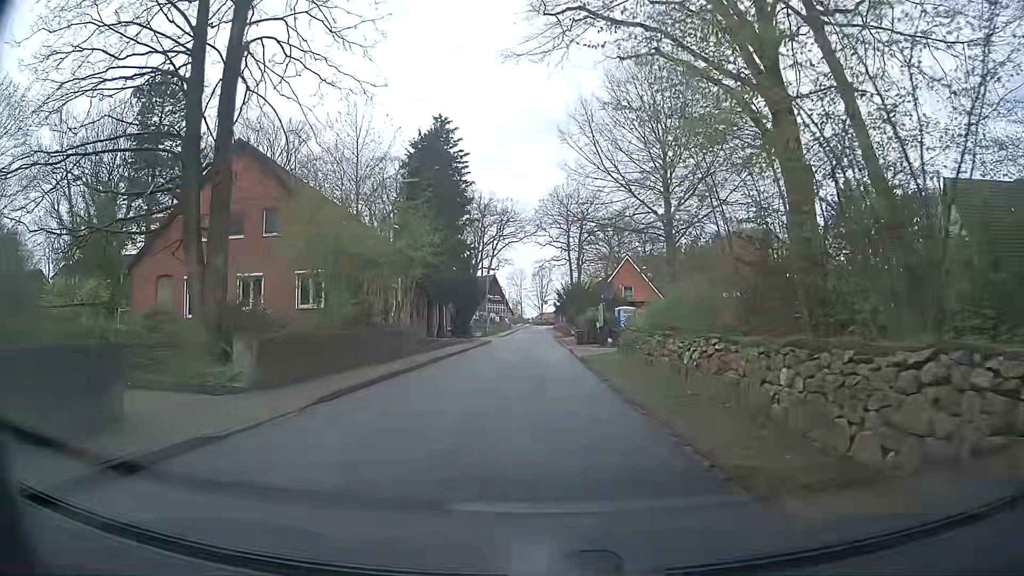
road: unclassified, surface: asphalt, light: Day
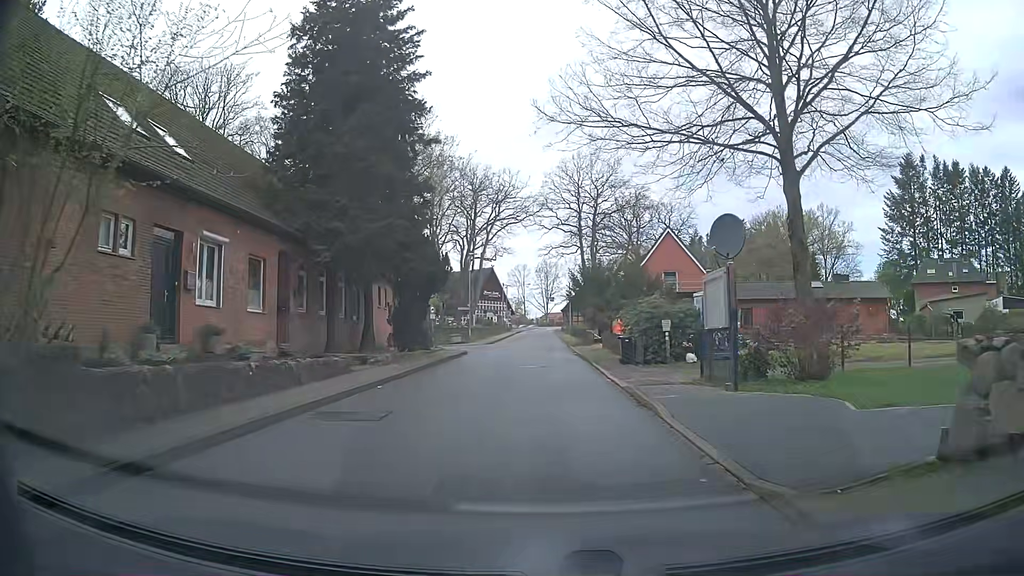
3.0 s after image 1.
(+1.0, +22.3) m; +1°
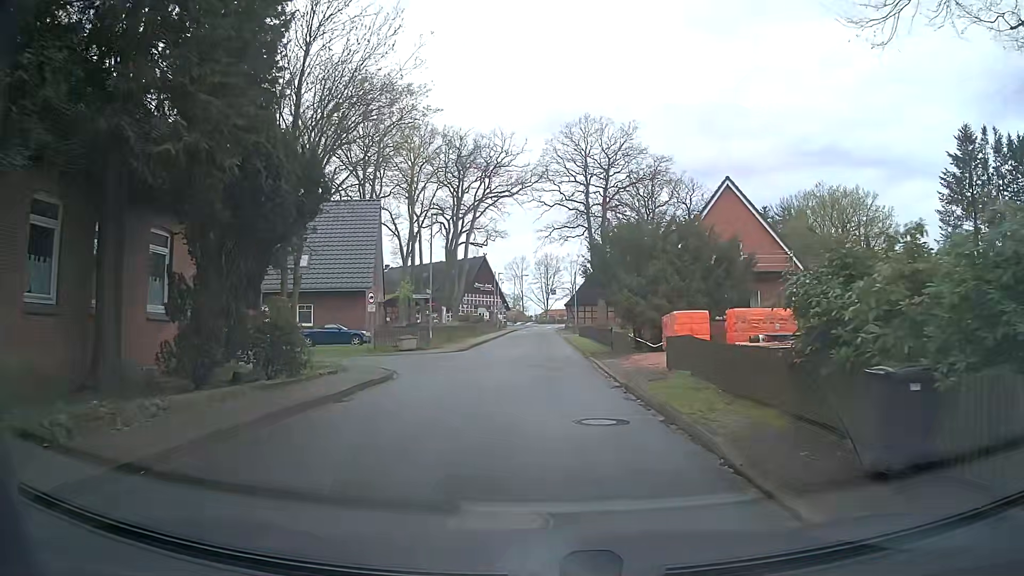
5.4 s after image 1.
(+0.4, +17.8) m; +1°
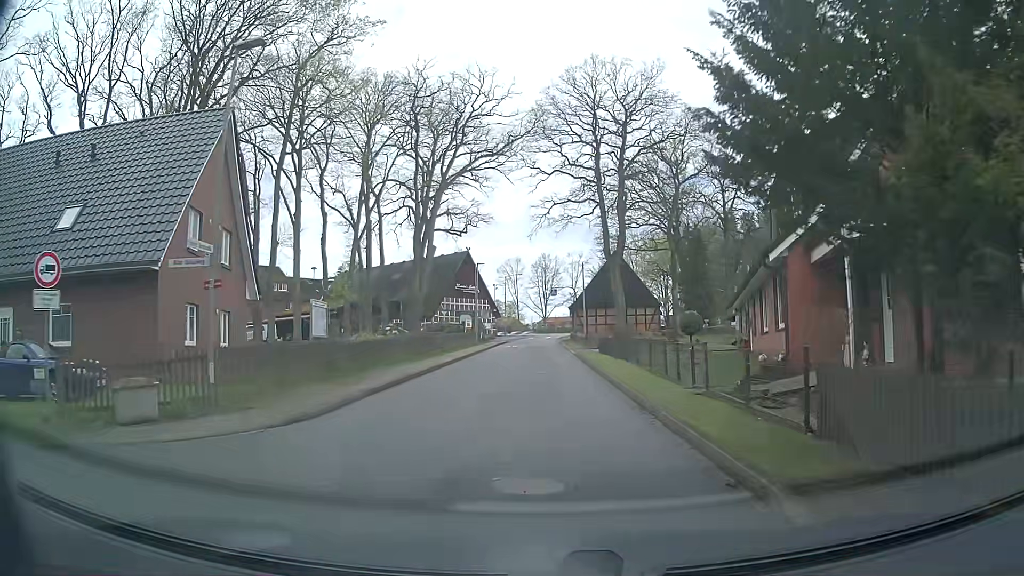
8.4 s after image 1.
(+0.3, +22.3) m; +1°
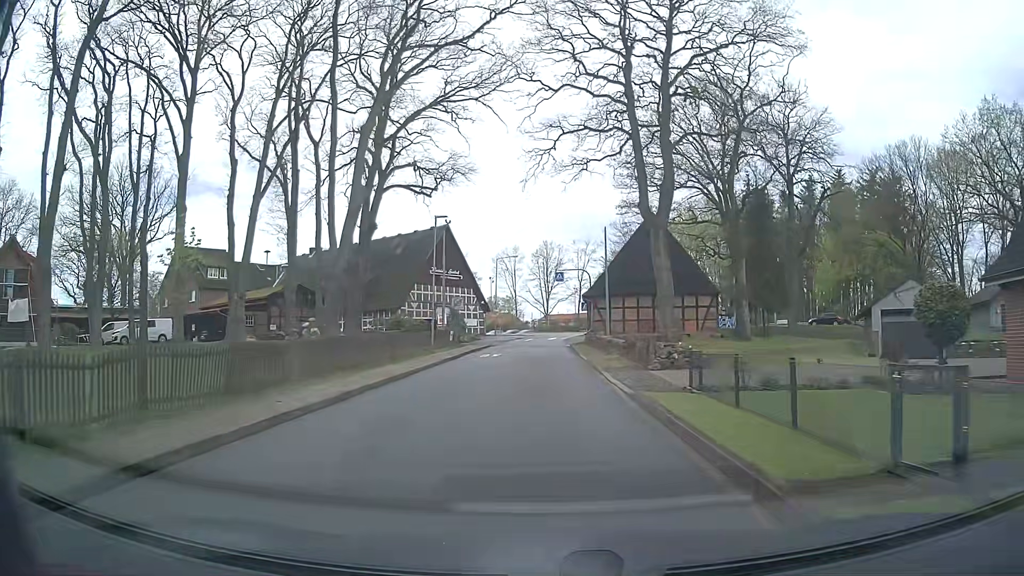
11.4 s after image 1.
(-0.1, +22.3) m; -1°
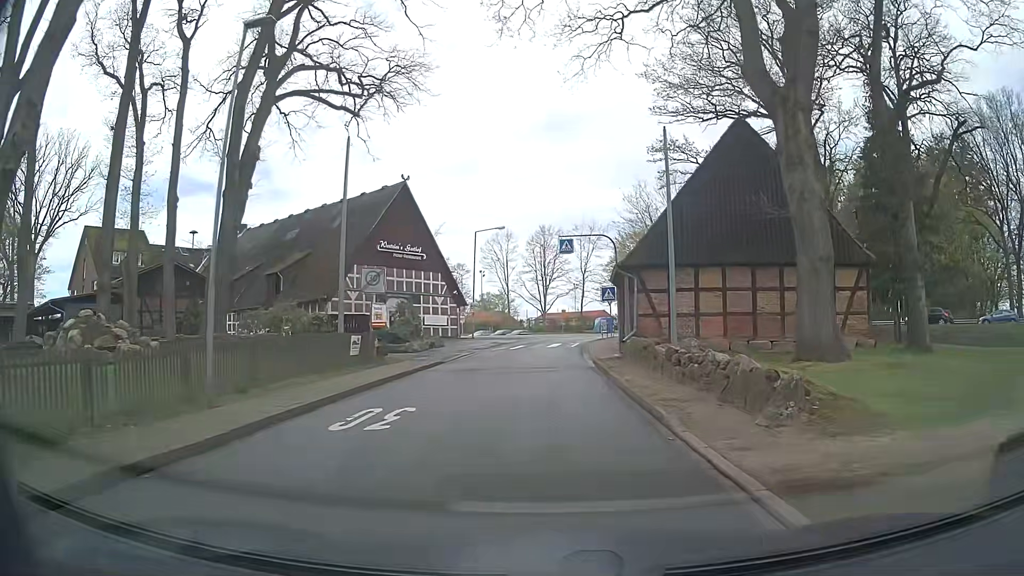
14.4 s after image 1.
(+0.1, +22.3) m; +1°
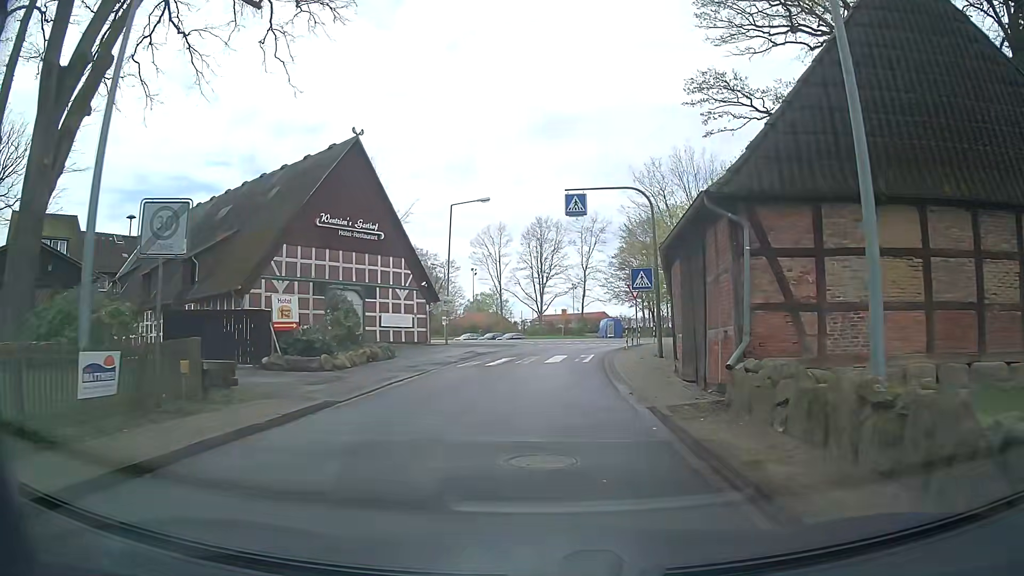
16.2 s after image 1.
(0.0, +13.4) m; -1°
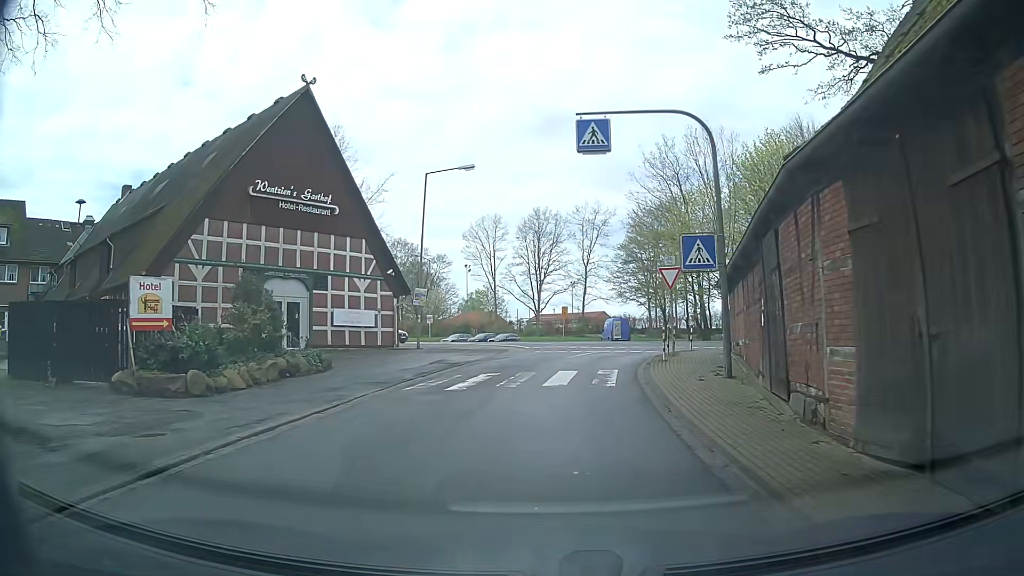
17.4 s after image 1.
(+0.2, +8.8) m; +2°
